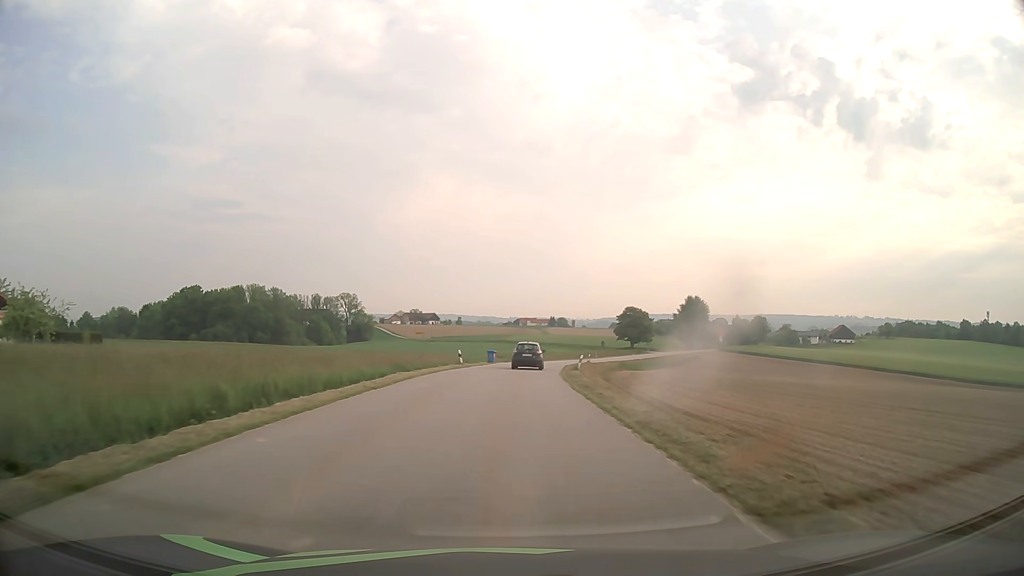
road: tertiary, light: Day
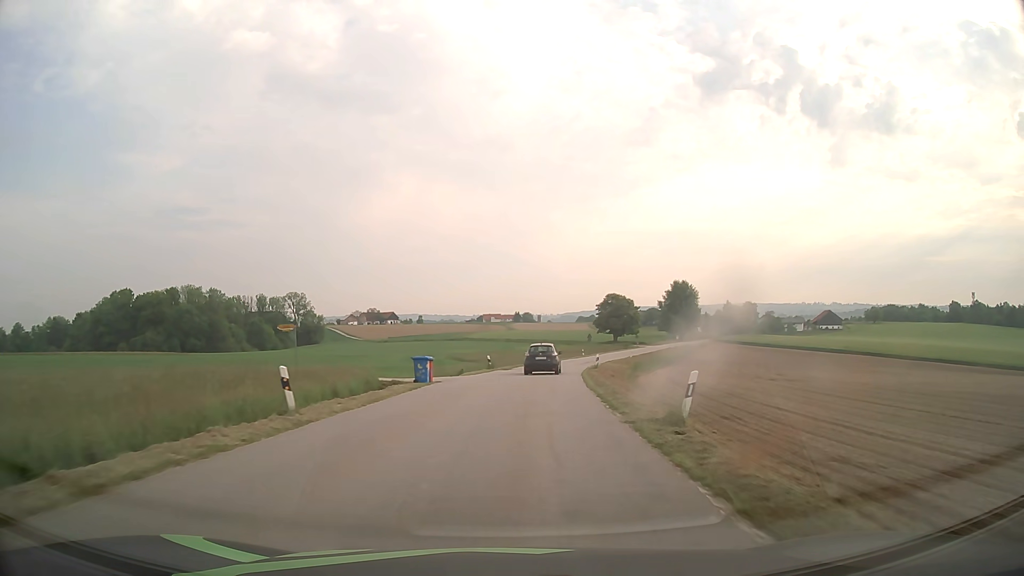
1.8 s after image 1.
(+0.7, +28.7) m; +3°
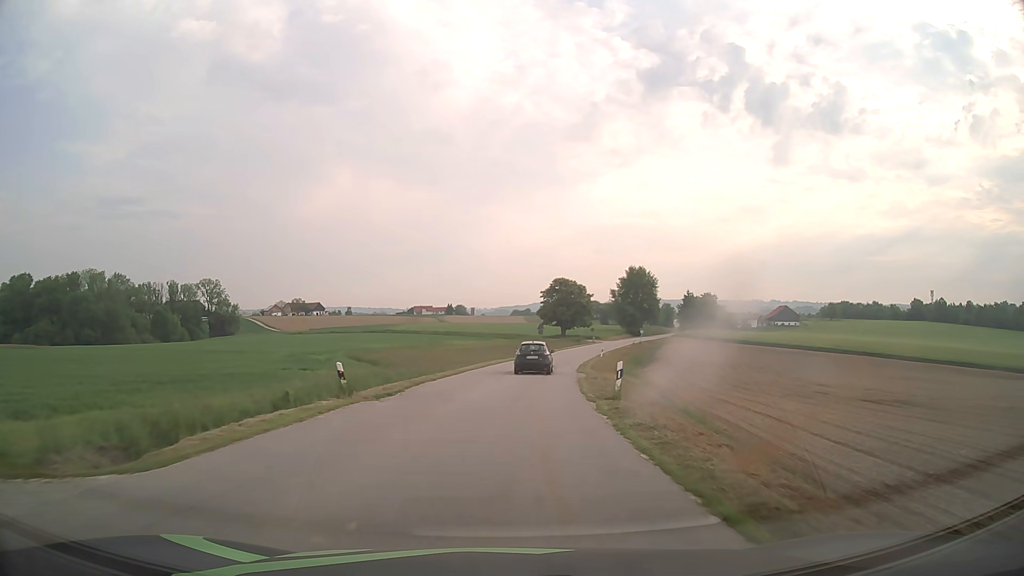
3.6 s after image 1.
(+1.3, +27.5) m; +6°
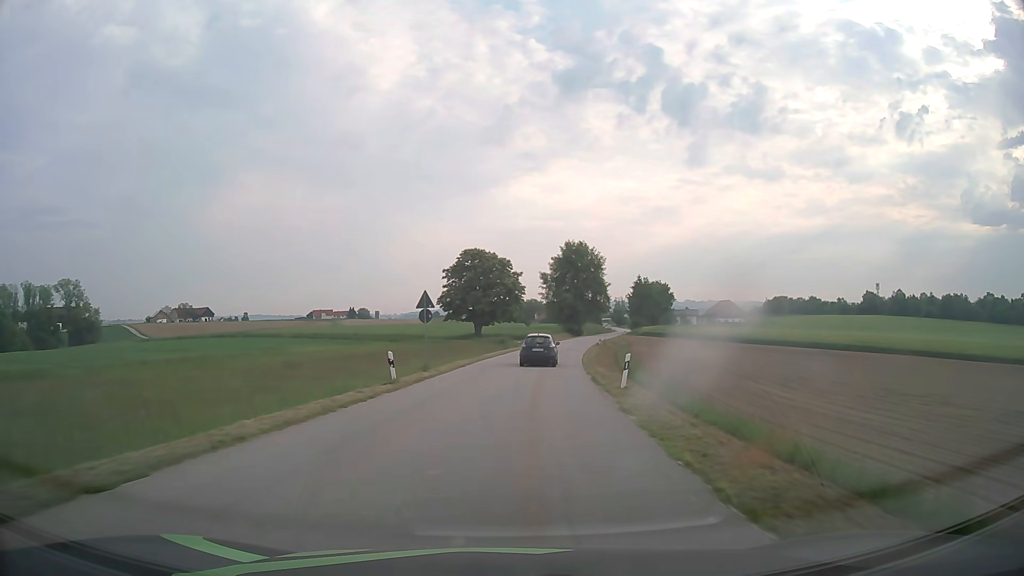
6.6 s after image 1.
(+3.4, +47.1) m; +7°
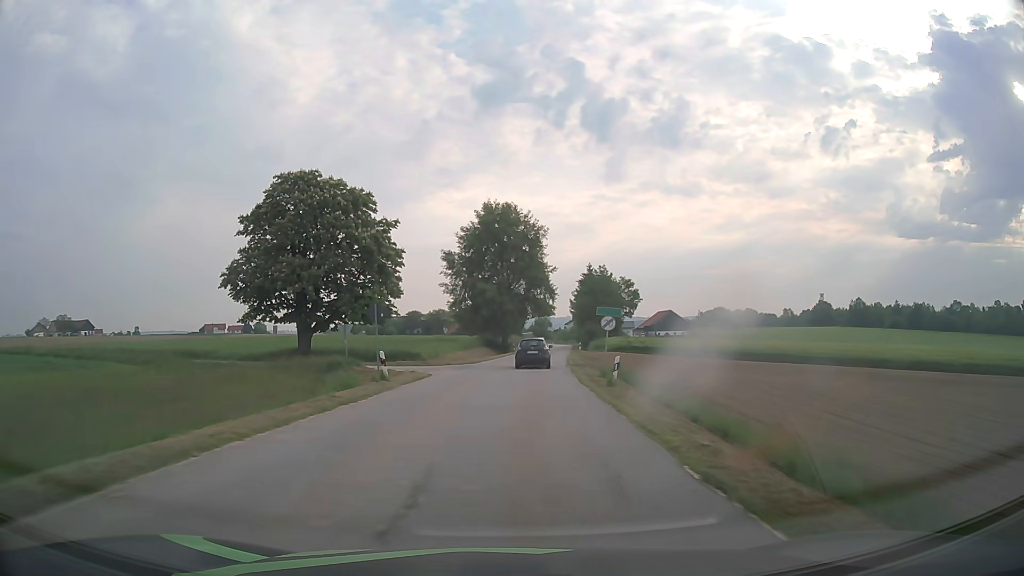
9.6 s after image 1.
(+3.6, +48.9) m; +8°
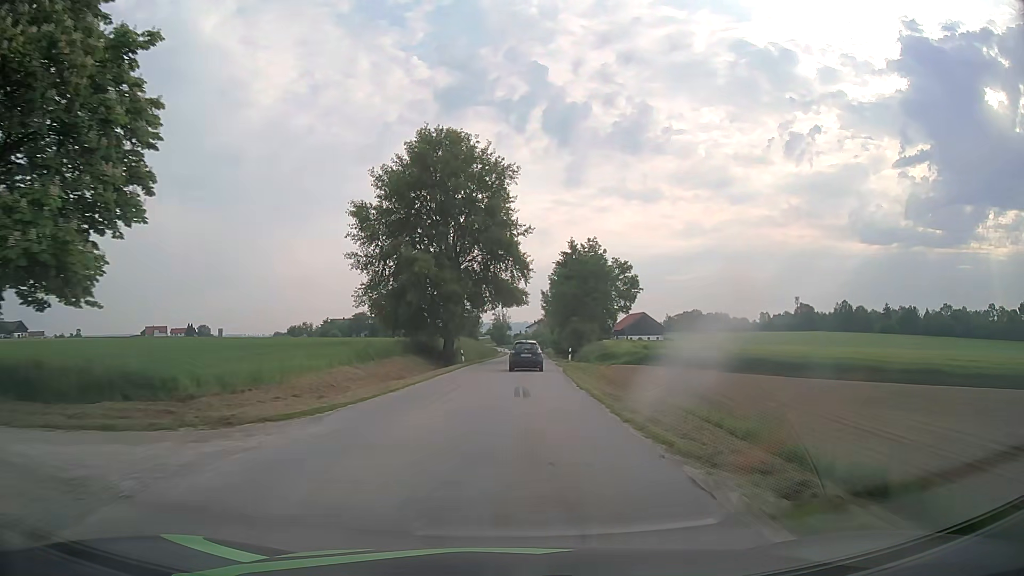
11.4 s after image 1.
(+0.9, +30.0) m; +3°
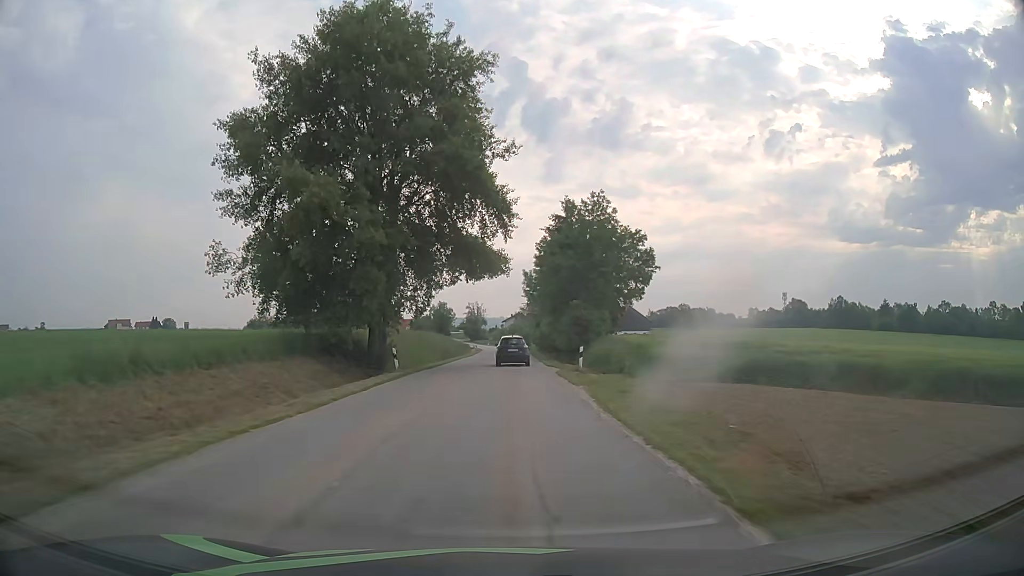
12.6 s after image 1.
(+0.5, +20.3) m; +3°
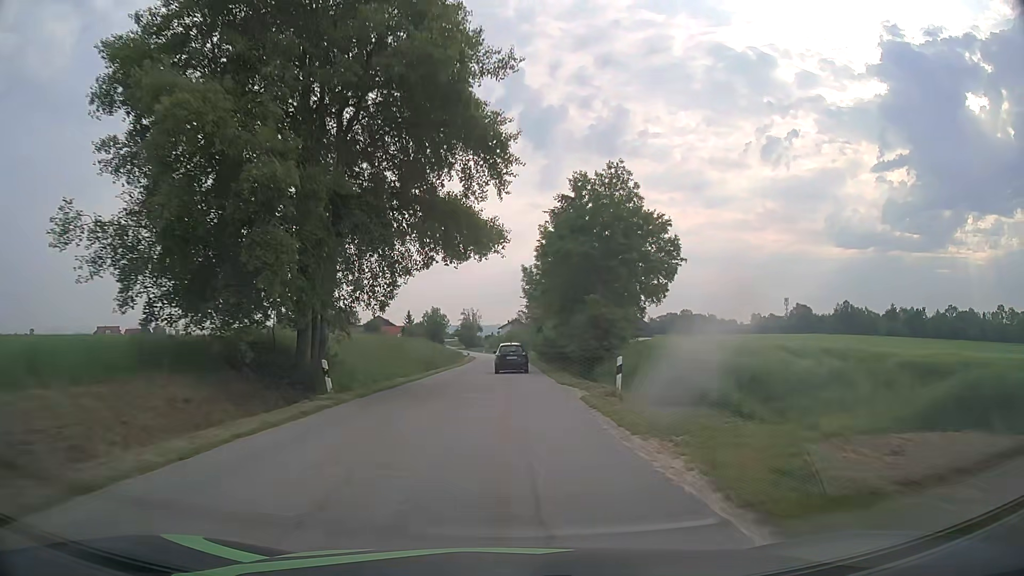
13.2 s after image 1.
(0.0, +10.2) m; 0°
(0, +10) (0, +20) (0, +30) (0, +40) (0, +50) (0, +60) (0, +70) (0, +80) (0, +90) (-1, +100) m
